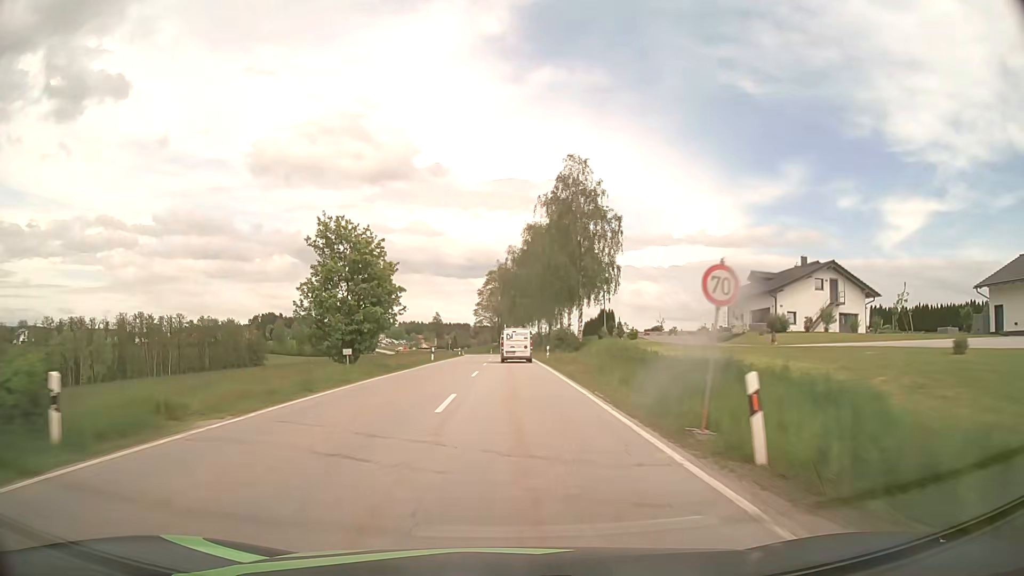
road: secondary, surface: asphalt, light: Day
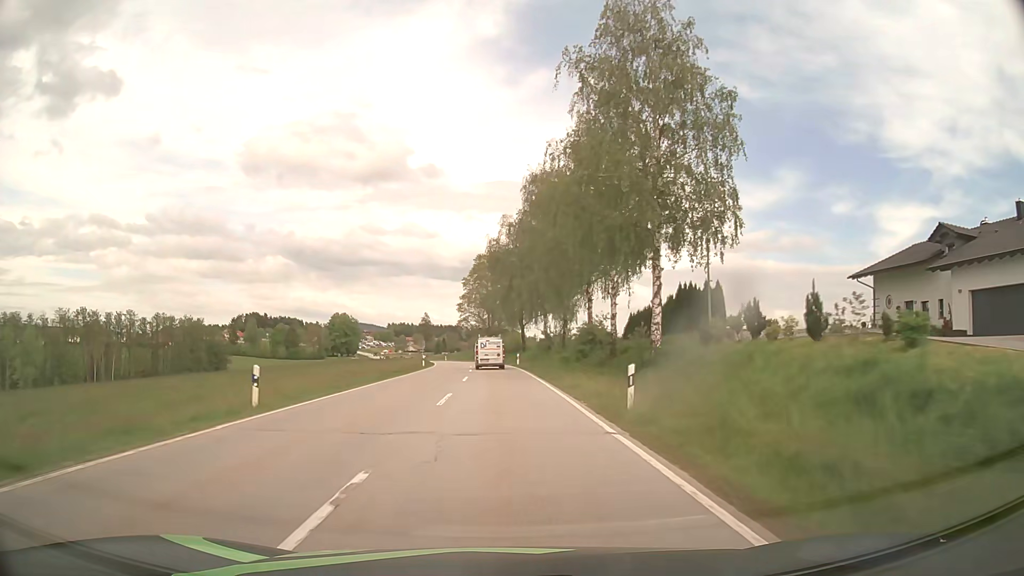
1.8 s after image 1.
(+0.1, +33.3) m; 0°
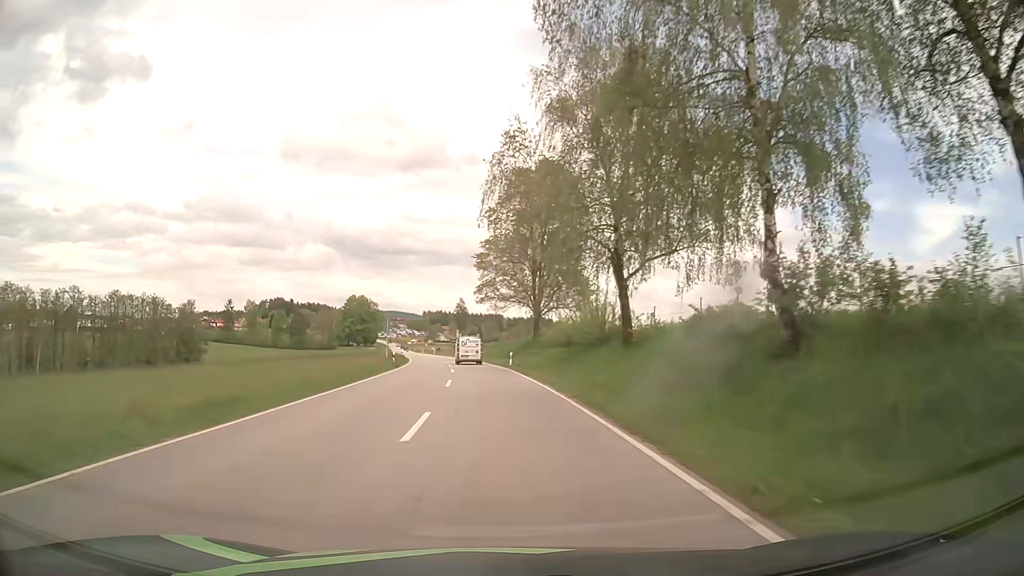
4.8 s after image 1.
(-1.4, +55.3) m; -3°
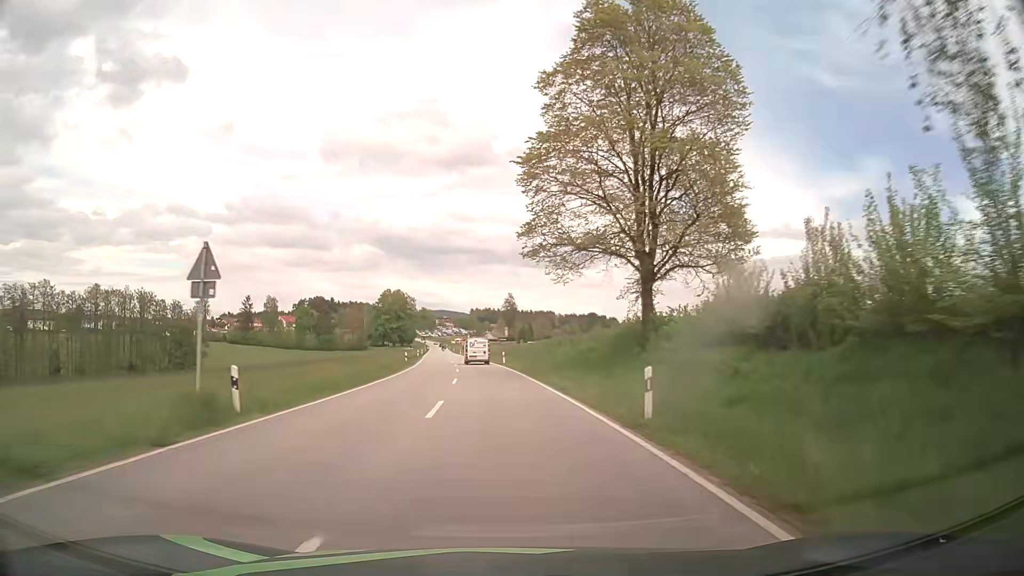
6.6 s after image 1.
(-1.2, +33.4) m; -4°
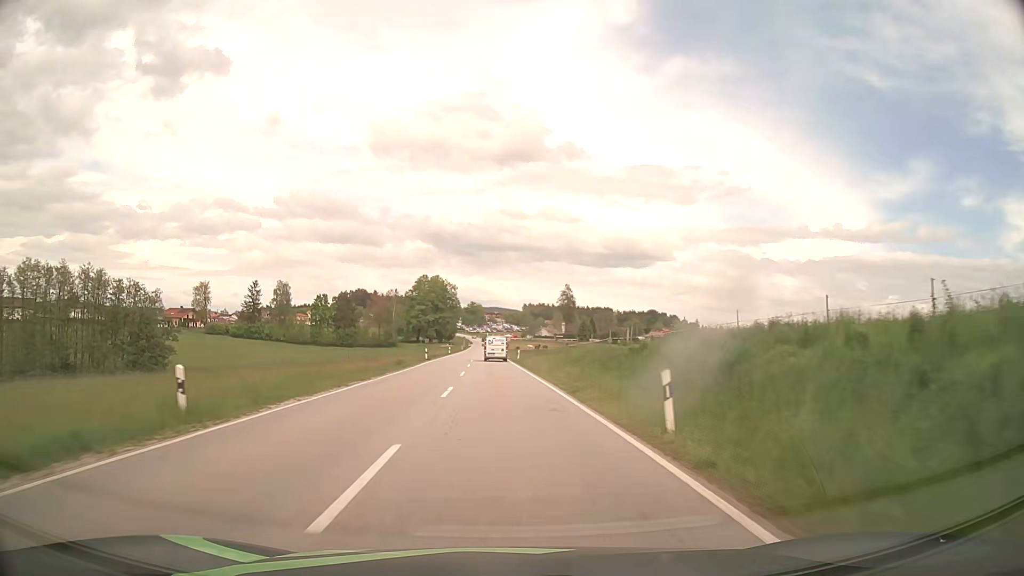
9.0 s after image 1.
(-1.9, +44.7) m; -5°
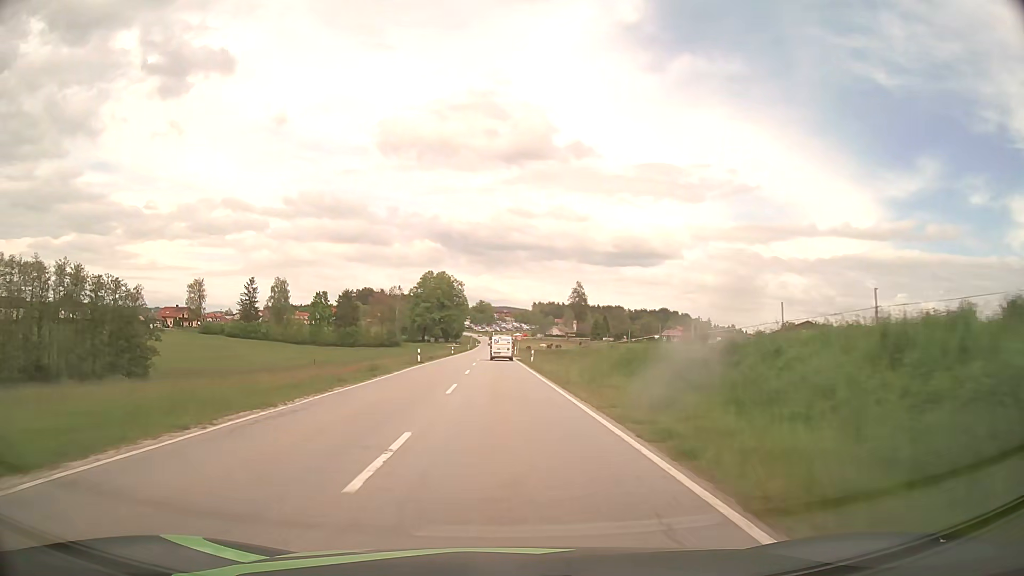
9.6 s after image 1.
(-0.1, +11.2) m; -1°
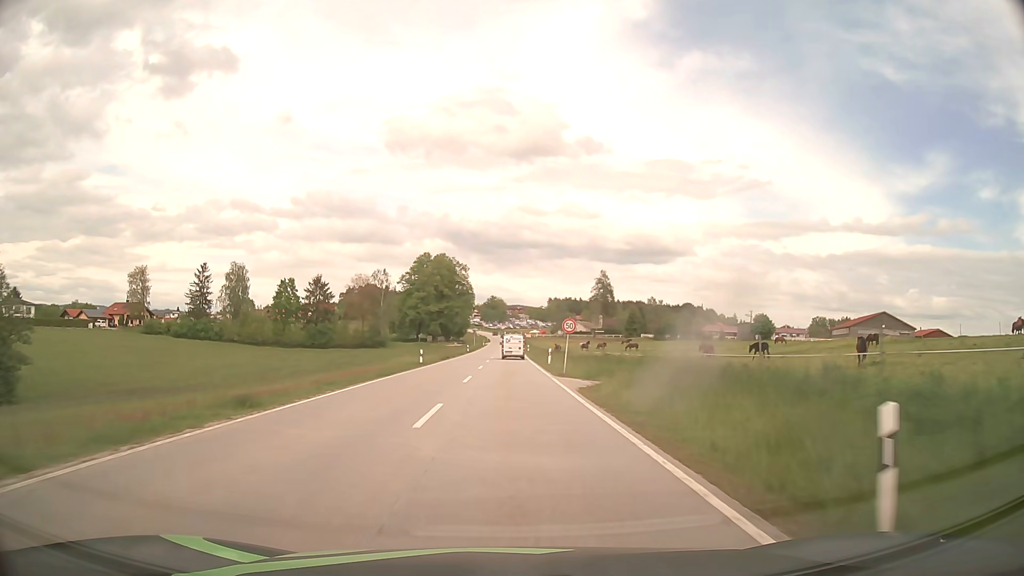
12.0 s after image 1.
(-0.7, +44.5) m; -1°
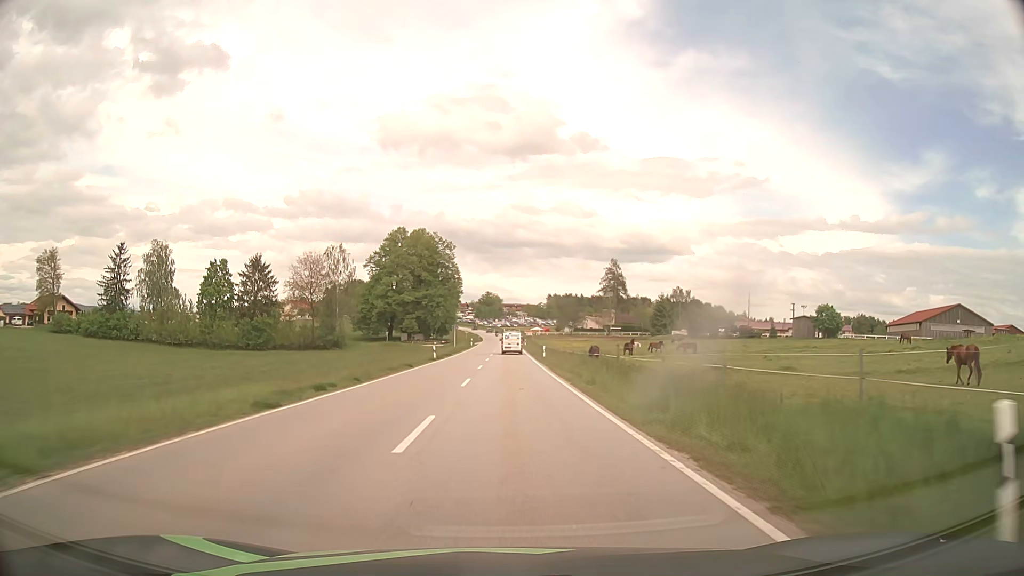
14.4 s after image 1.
(0.0, +39.2) m; 0°
(0, +10) (0, +20) (0, +30) (0, +40) (0, +50) (0, +60) (0, +70) (+1, +80) (+1, +90) (+1, +100) m
